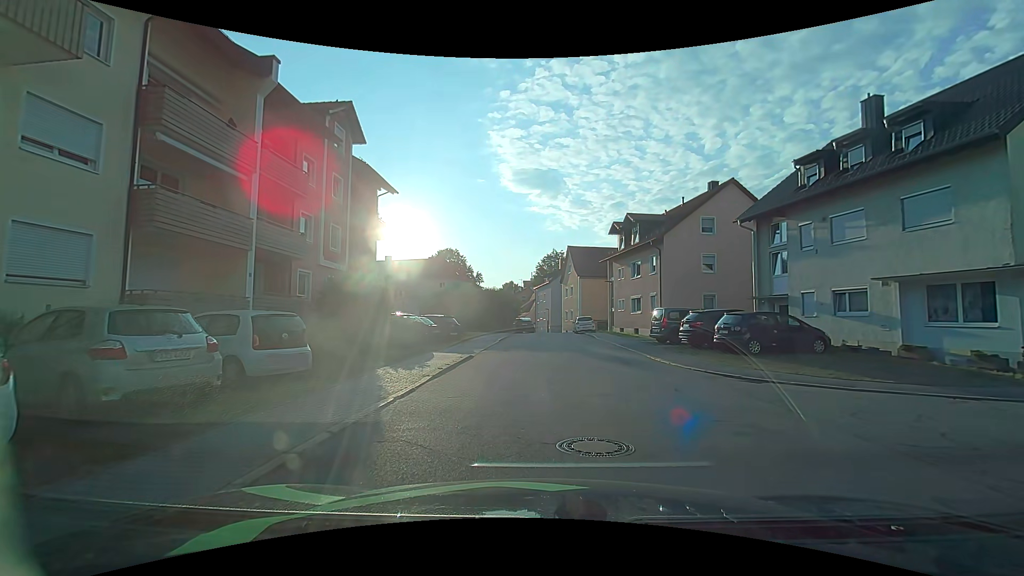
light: Day
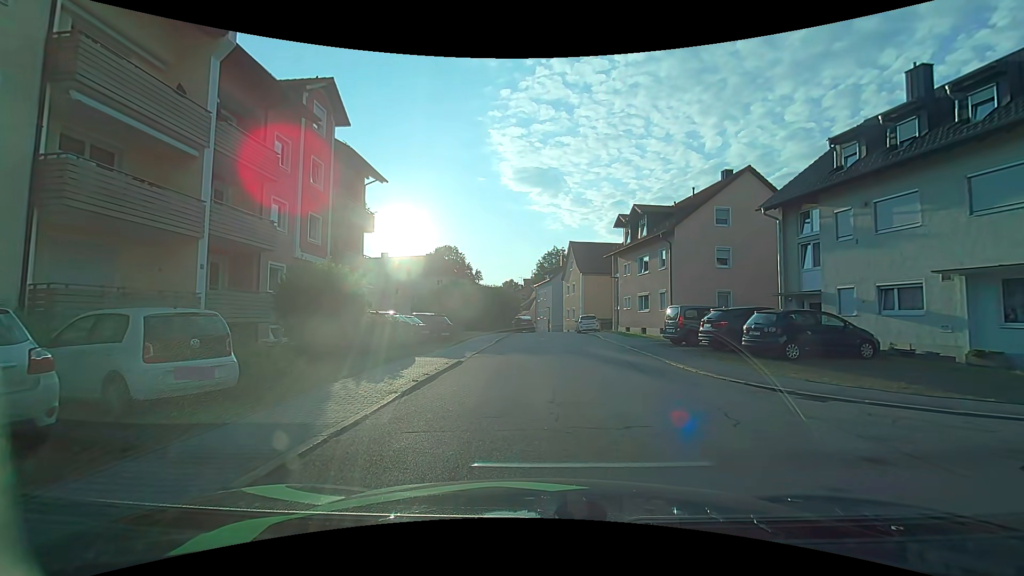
(0.0, +2.5) m; 0°
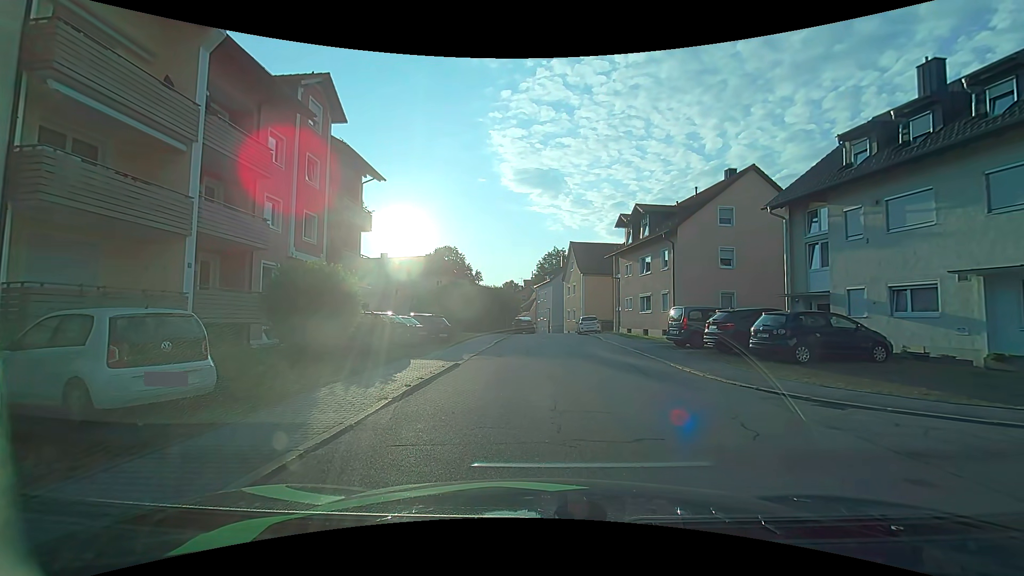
(0.0, +0.5) m; 0°
